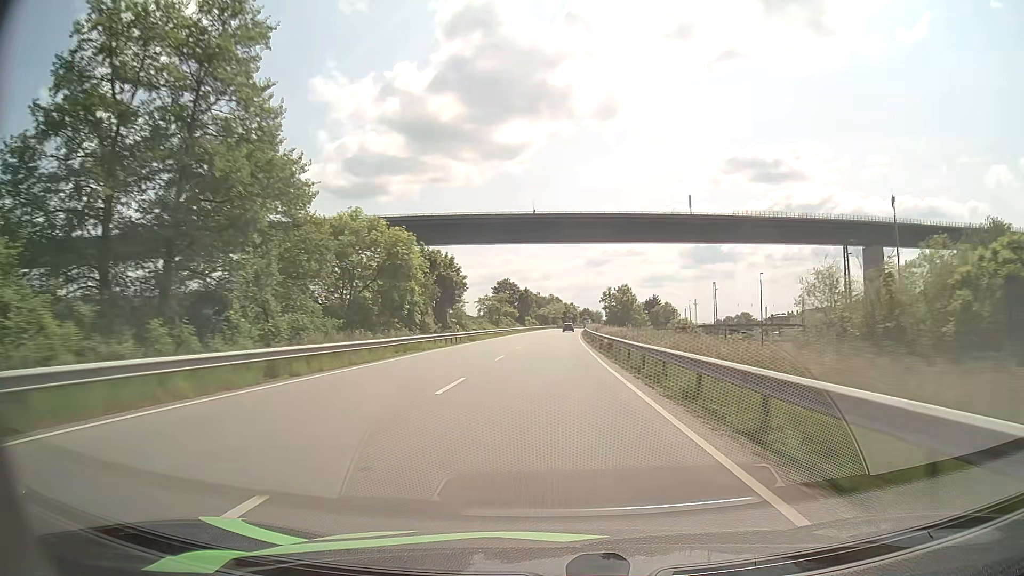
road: primary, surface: asphalt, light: Day
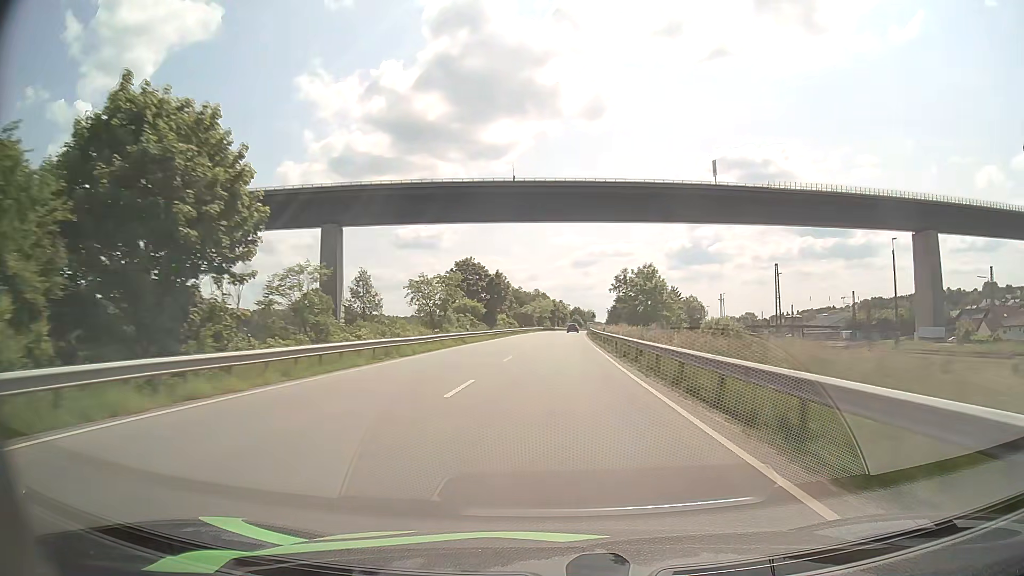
(+0.5, +48.8) m; +1°
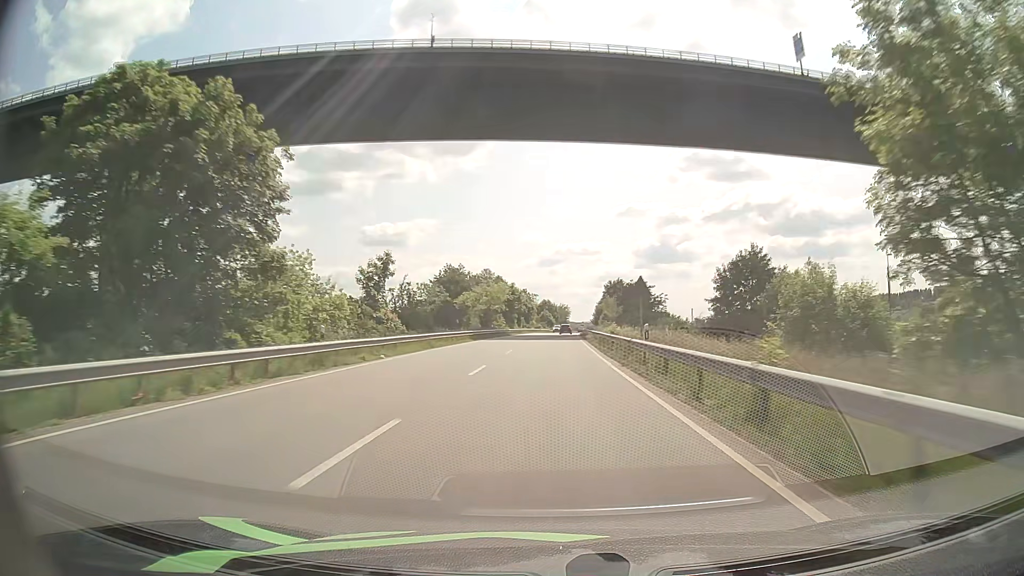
(+2.3, +79.1) m; +3°
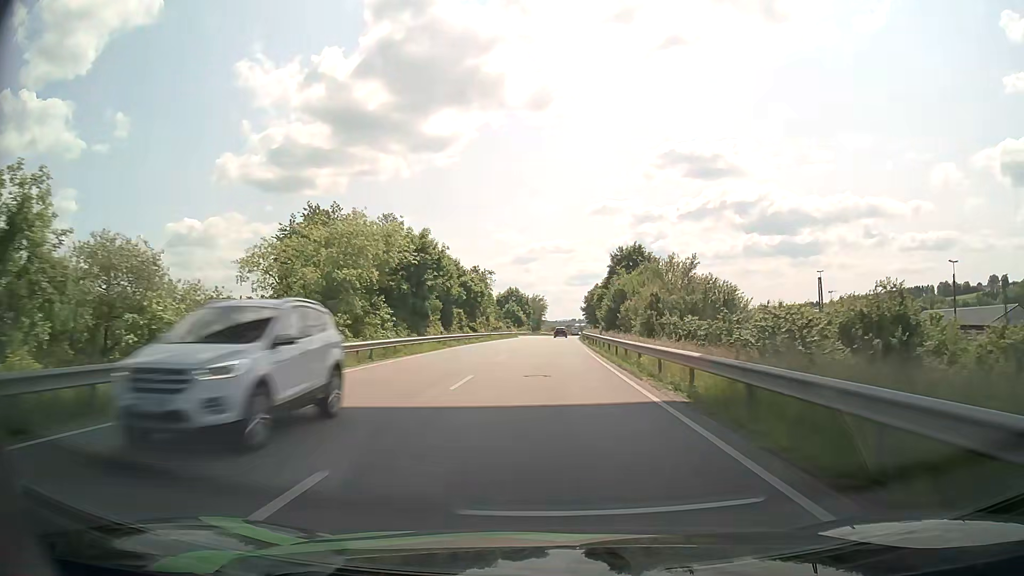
(+1.2, +75.4) m; +2°
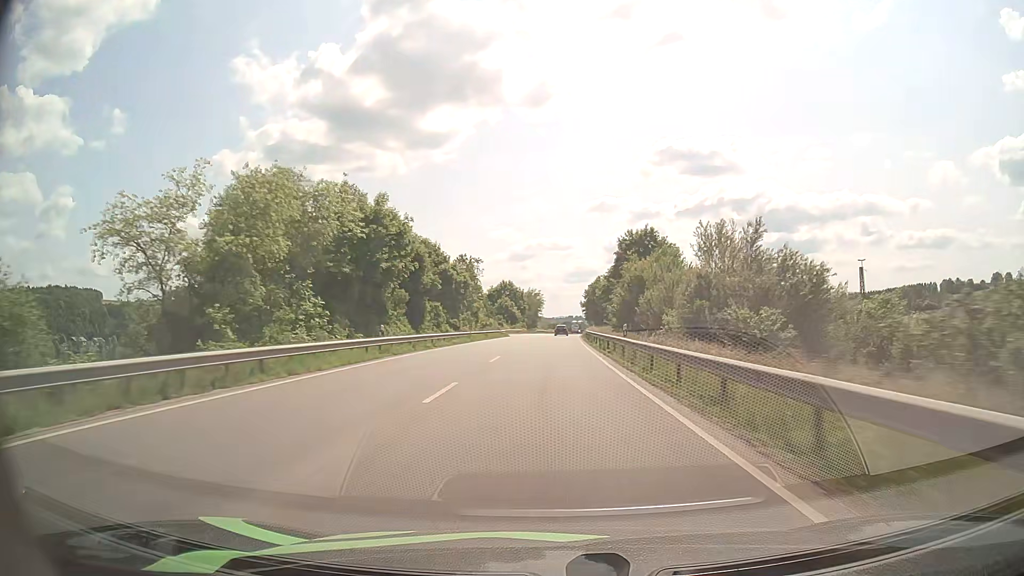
(+0.1, +14.8) m; +1°
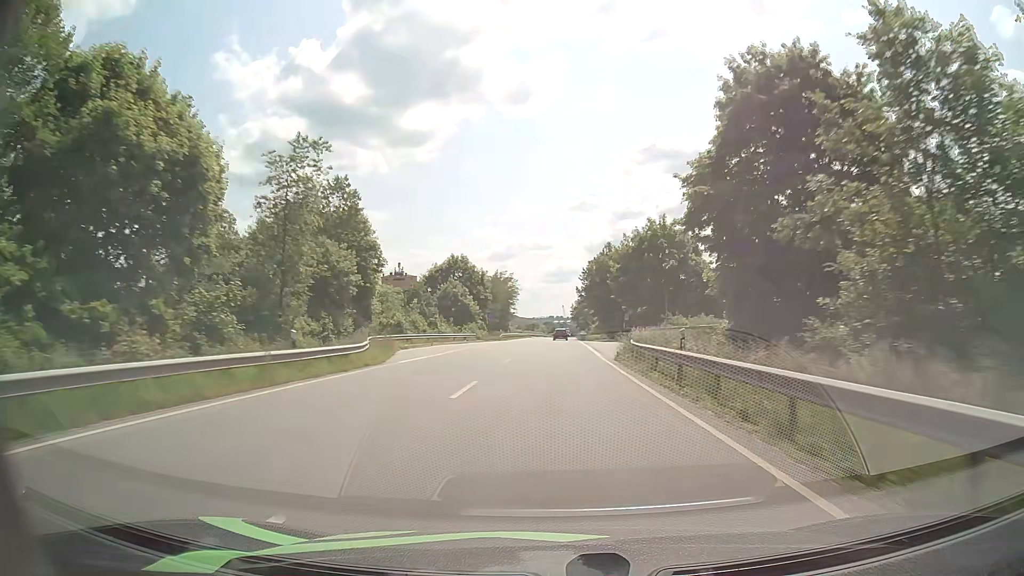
(+0.5, +59.0) m; +2°
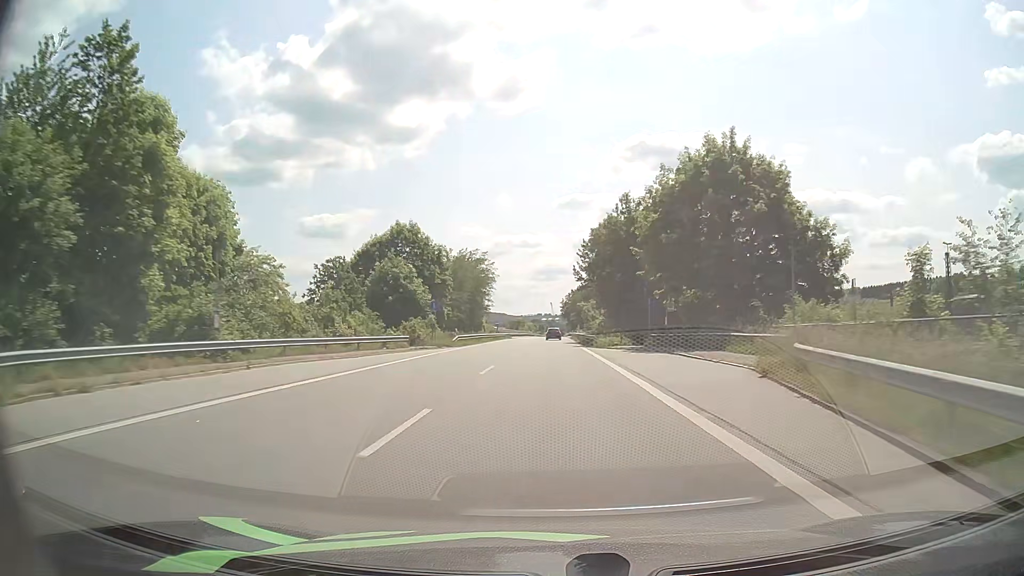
(+0.2, +29.9) m; +1°
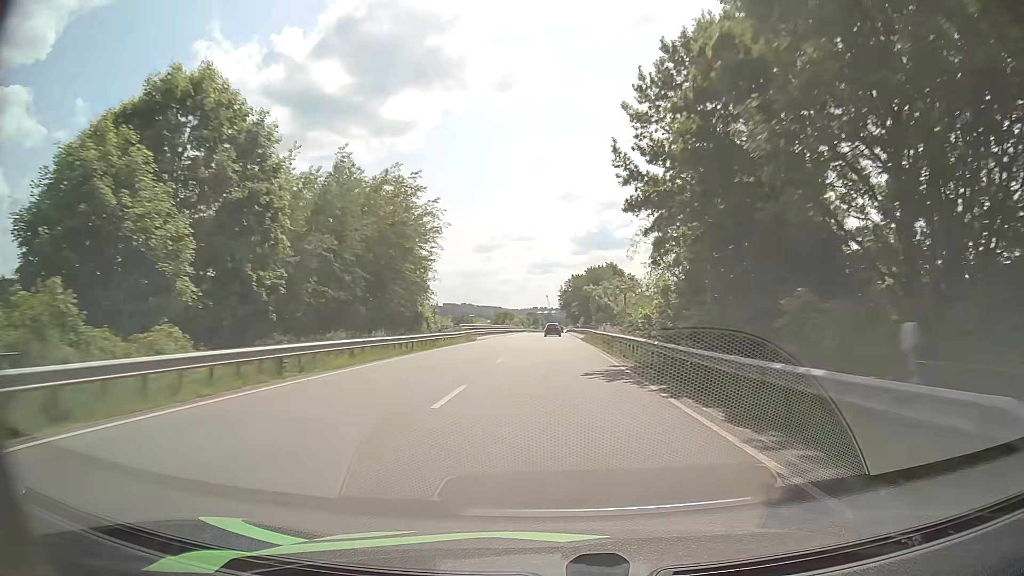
(+0.3, +44.4) m; +1°
(0, +10) (0, +20) (0, +30) (0, +40) (0, +50) (0, +60) (0, +70) (0, +80) (+1, +90) (+1, +100) m
